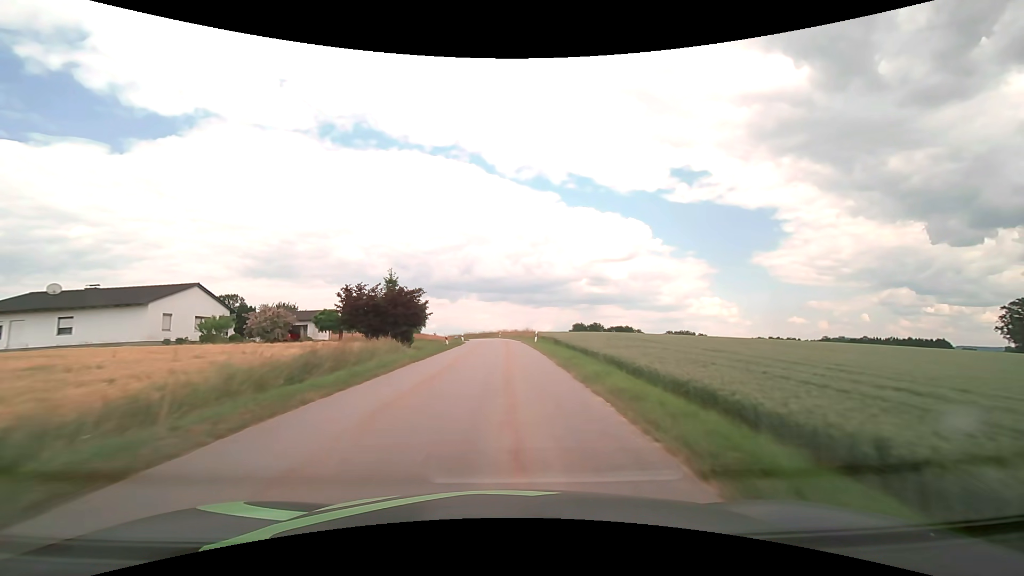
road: tertiary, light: Day
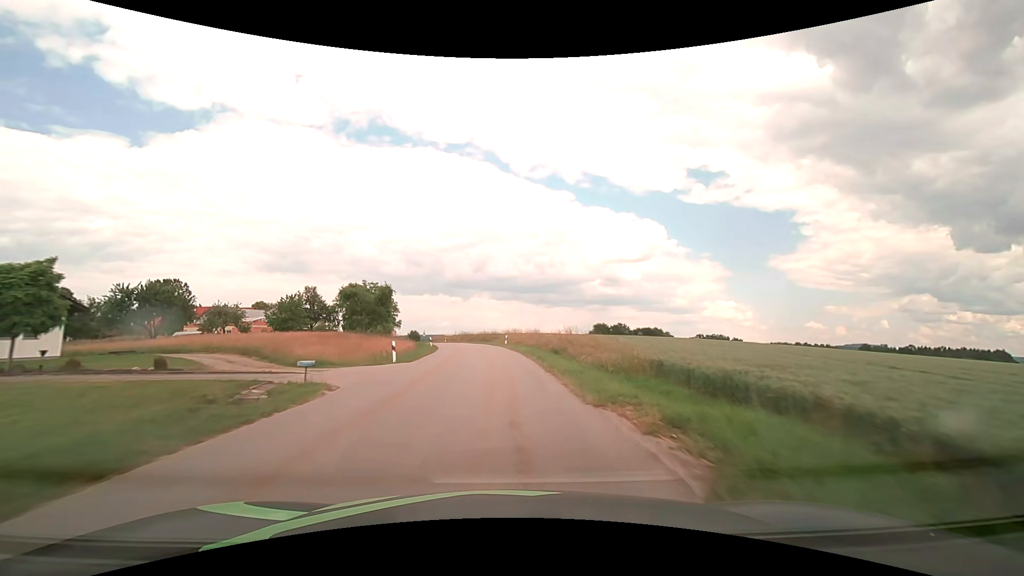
(0.0, +43.1) m; -1°
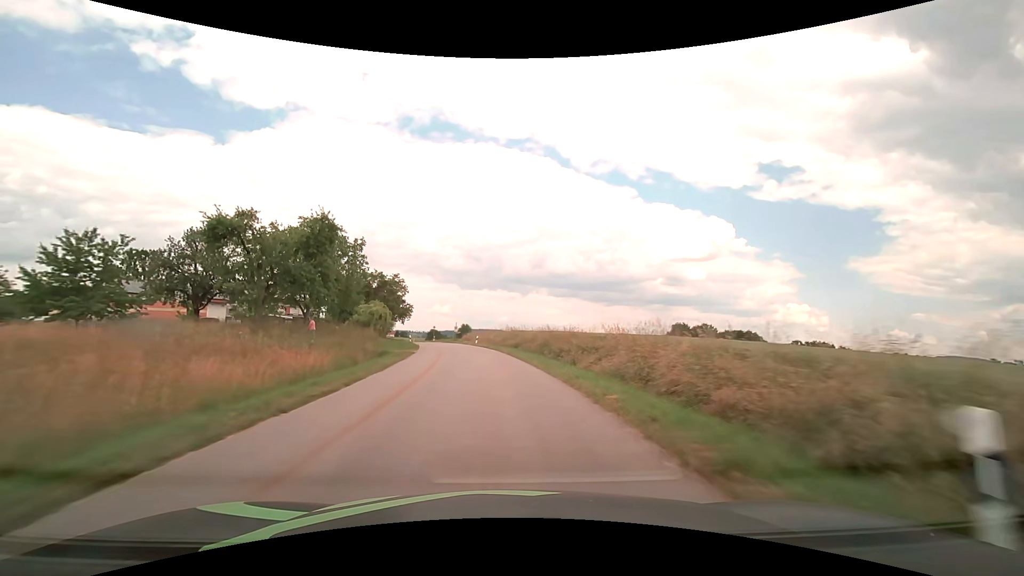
(-2.3, +42.9) m; -7°
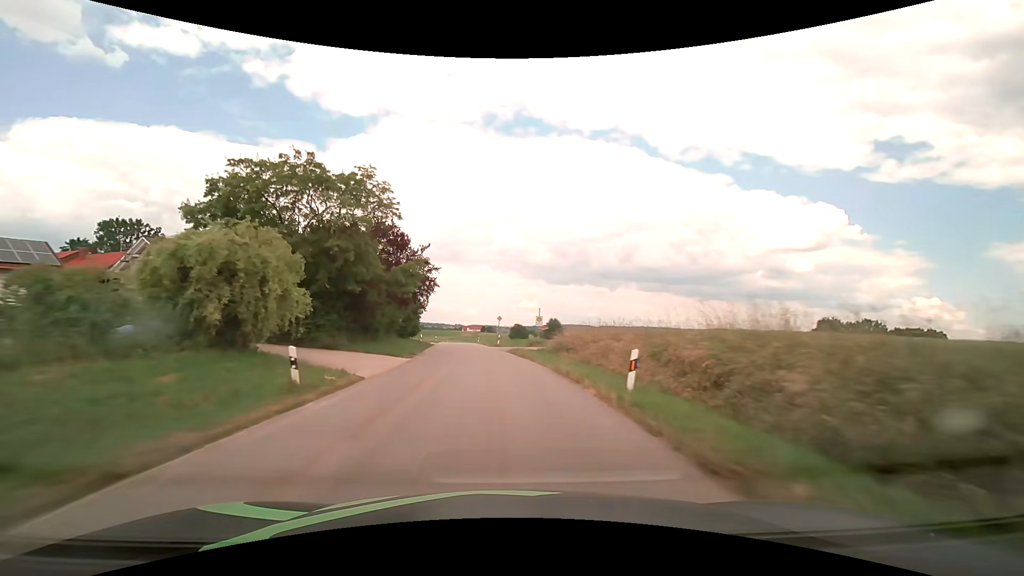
(-3.7, +43.0) m; -10°
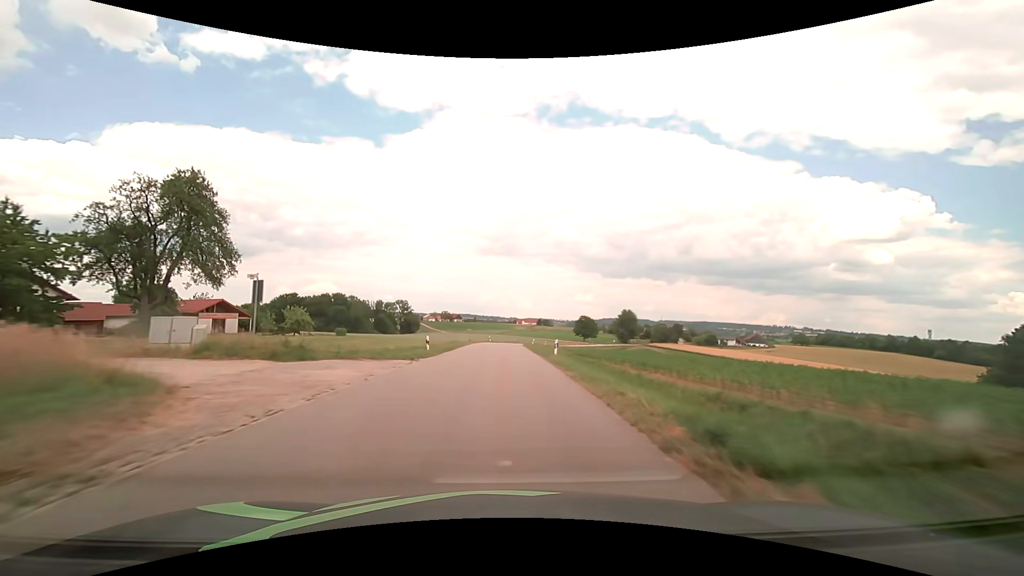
(-4.2, +54.3) m; -7°
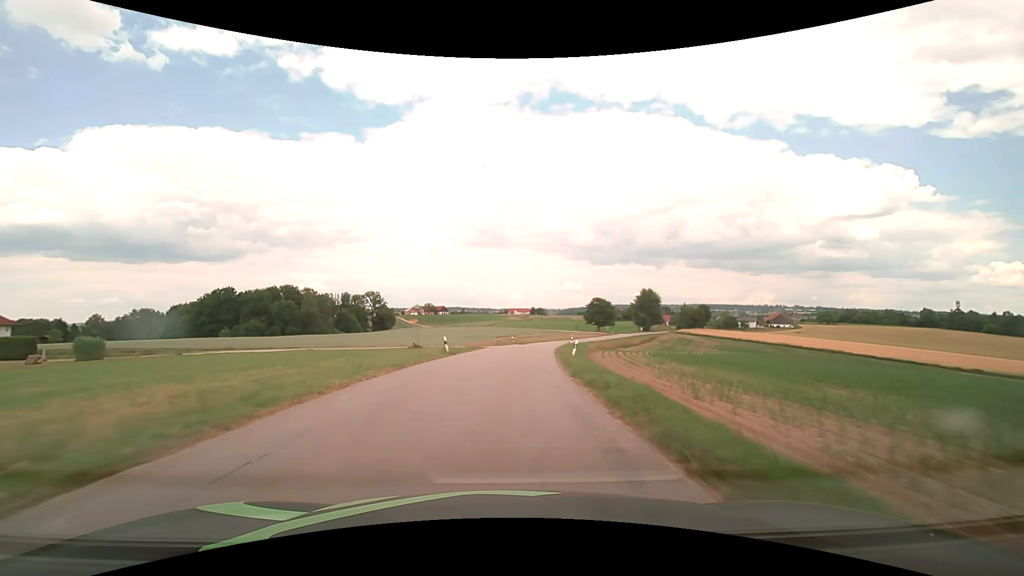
(+0.2, +54.7) m; +1°
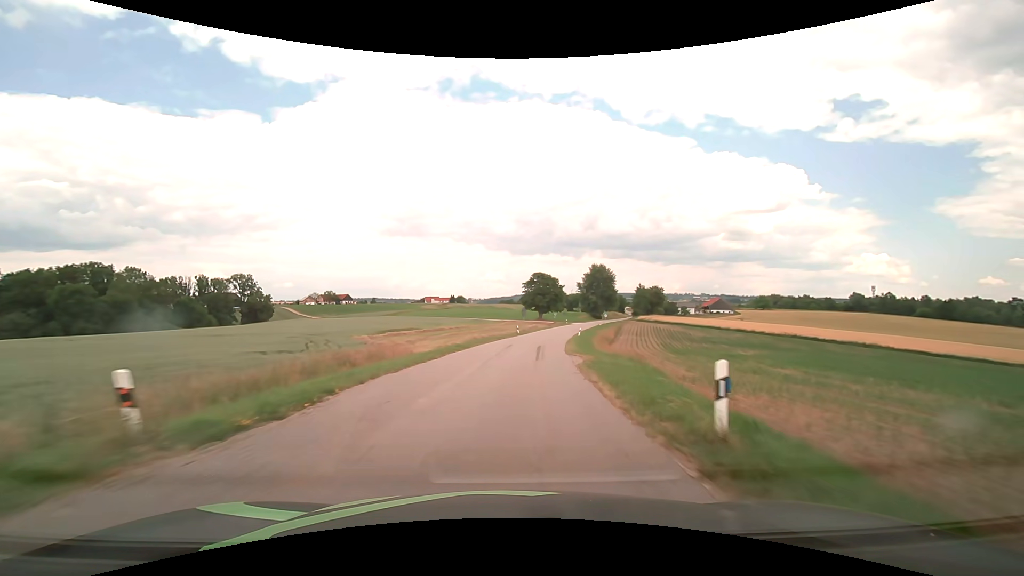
(+4.0, +54.5) m; +9°
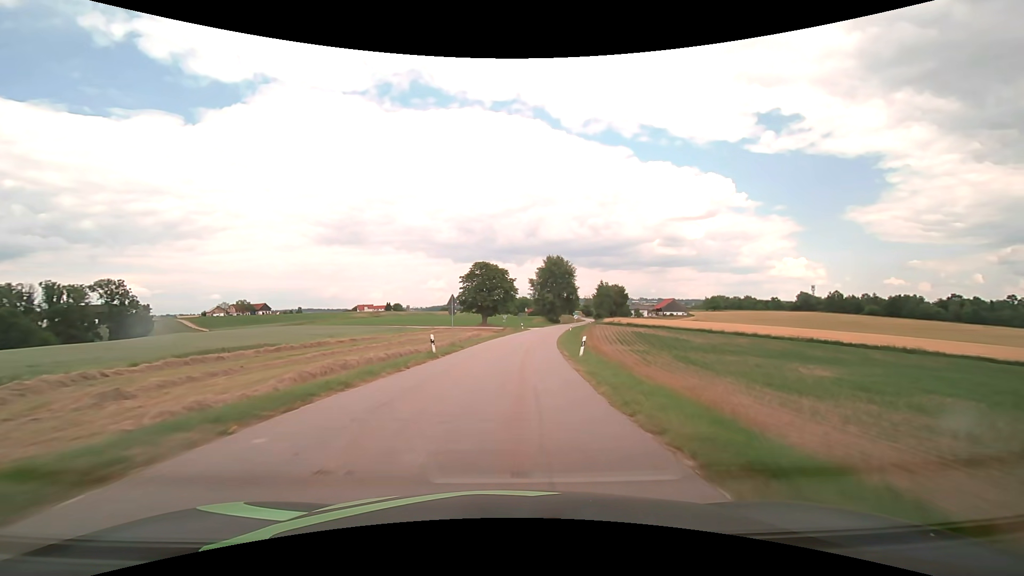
(+1.9, +32.6) m; +7°
